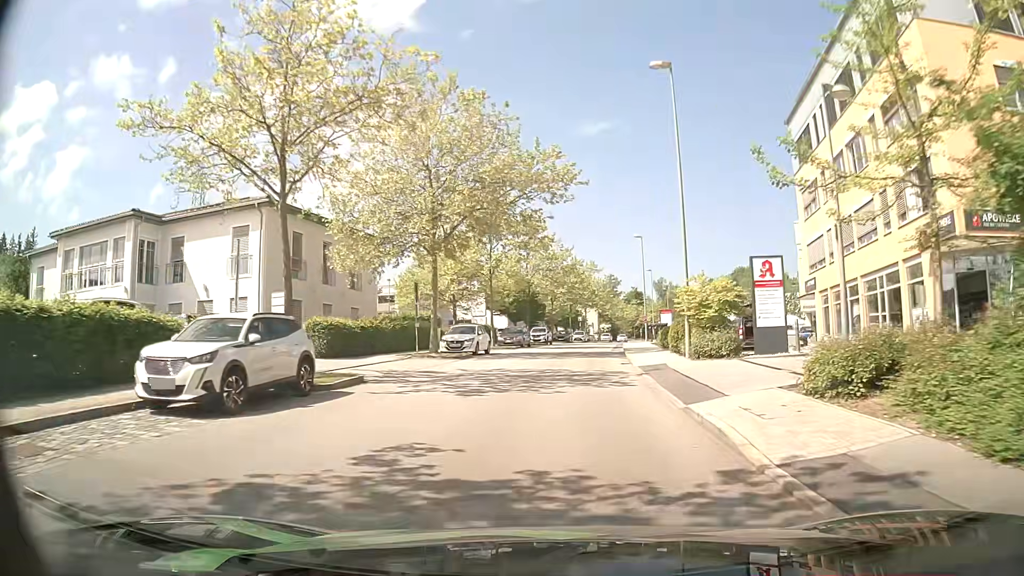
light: Day
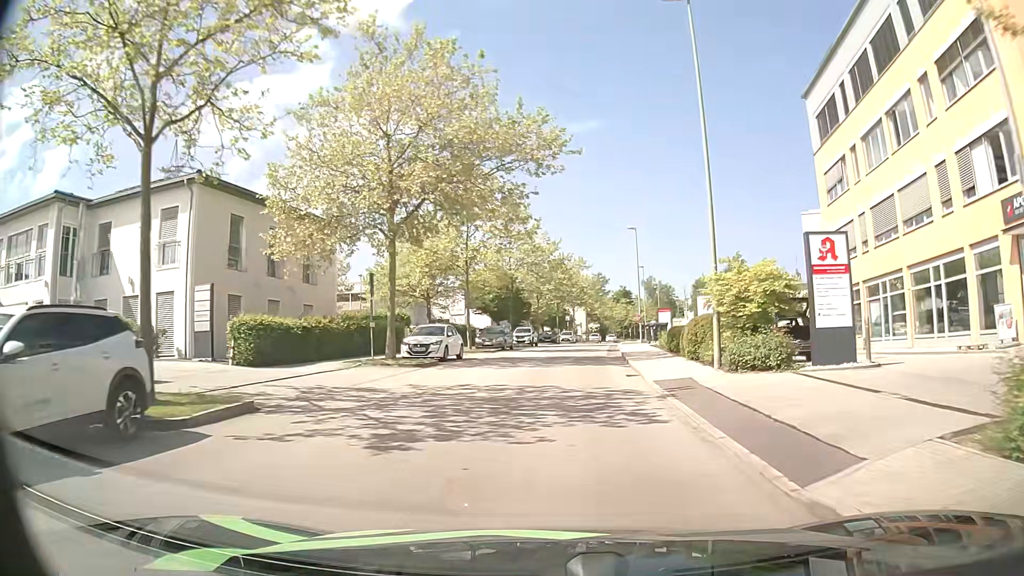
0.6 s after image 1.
(+0.1, +5.5) m; +1°
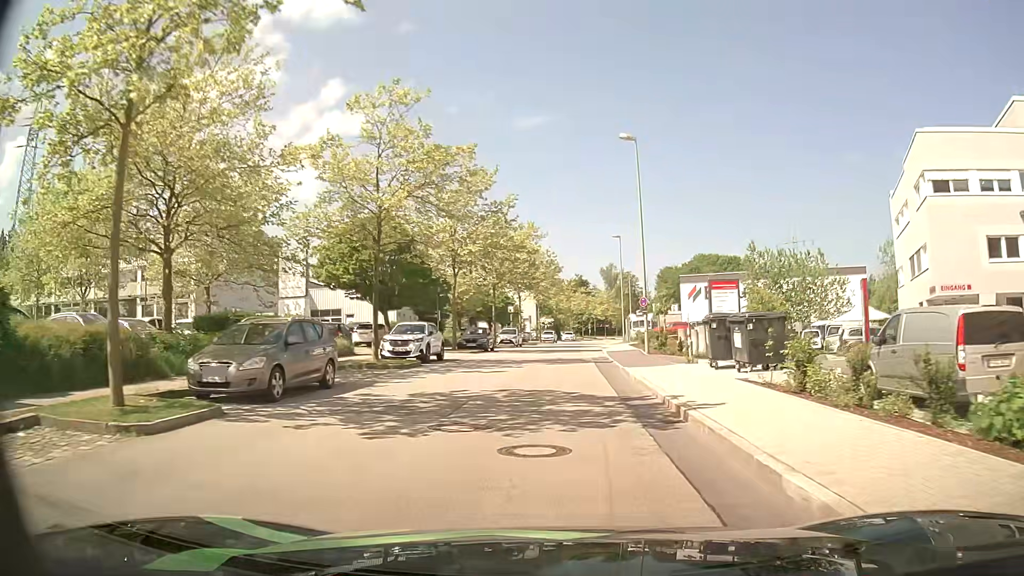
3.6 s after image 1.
(+1.3, +28.3) m; +4°
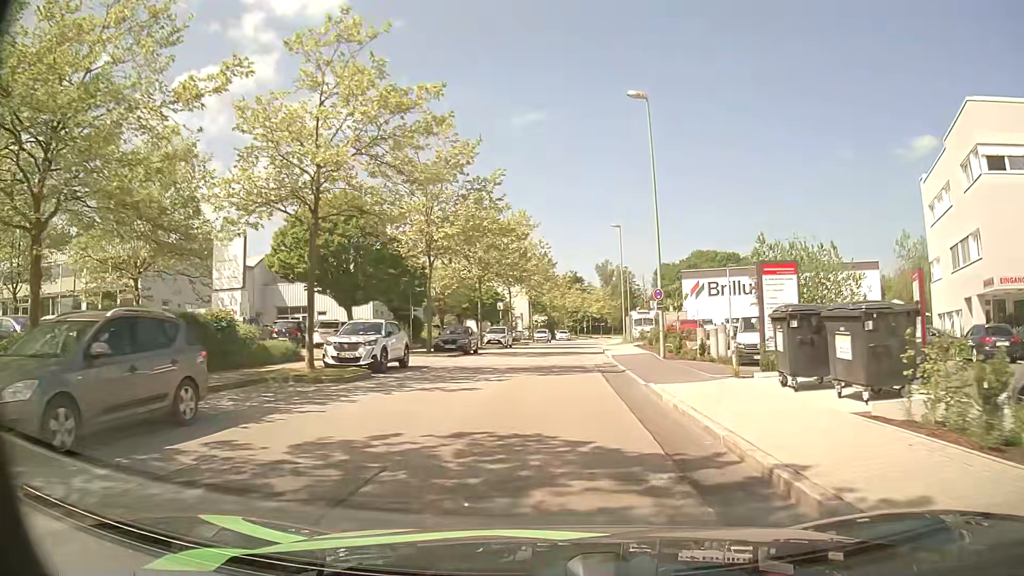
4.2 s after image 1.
(+0.1, +5.8) m; +1°
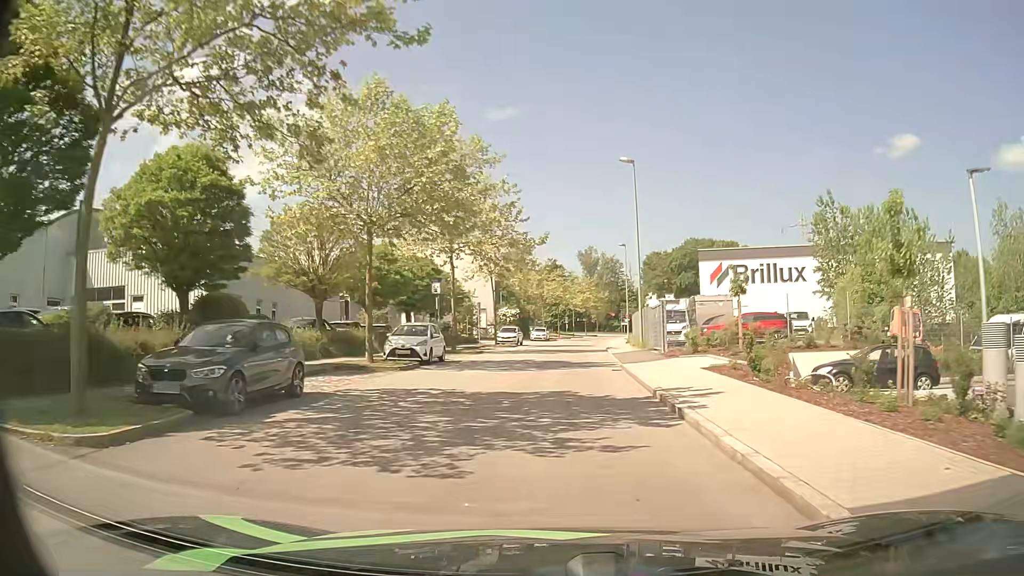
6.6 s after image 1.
(+0.5, +23.2) m; +2°
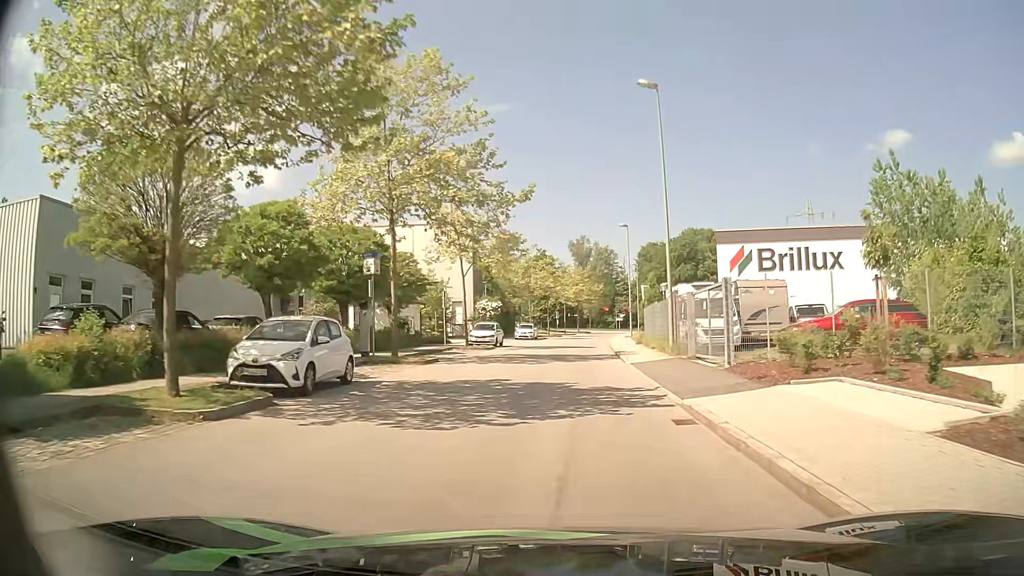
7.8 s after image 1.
(+0.1, +11.6) m; 0°
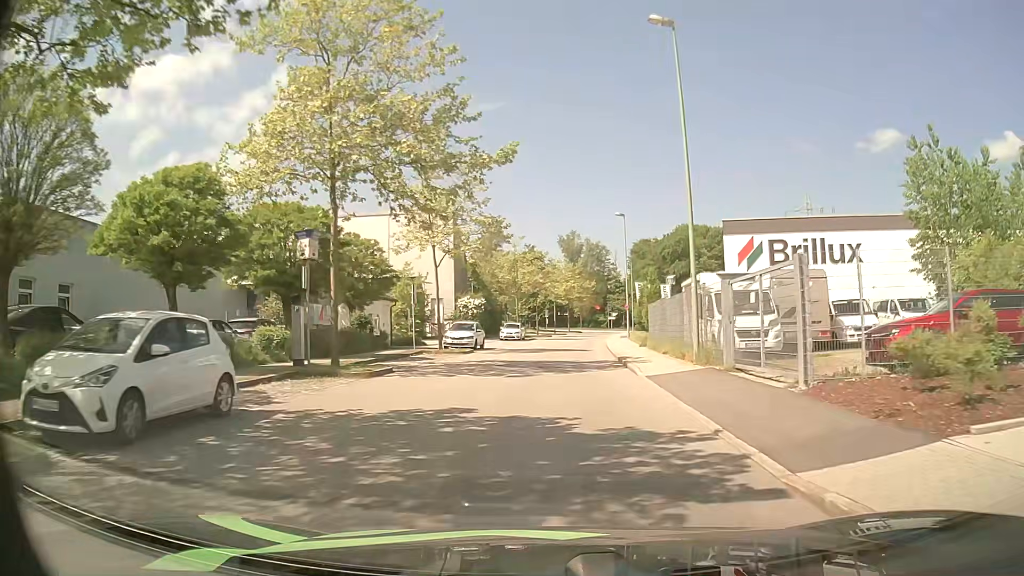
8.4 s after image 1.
(+0.1, +5.7) m; +1°
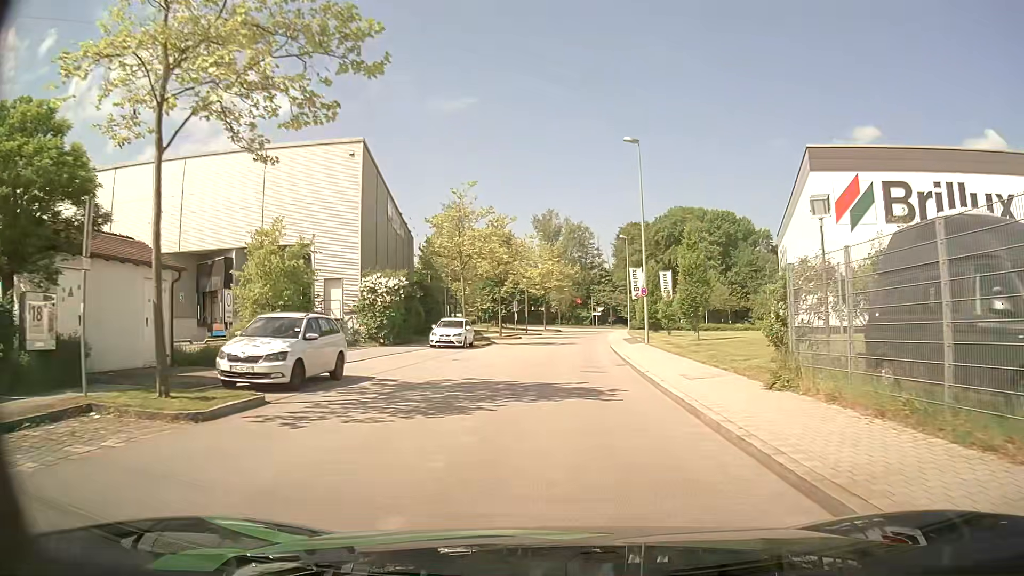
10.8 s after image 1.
(+0.5, +22.4) m; +2°
(0, +10) (0, +20) (+1, +30) (+2, +40) (+3, +50) (+3, +60) (+4, +70) (+6, +80) (+6, +90) (+4, +99) m
